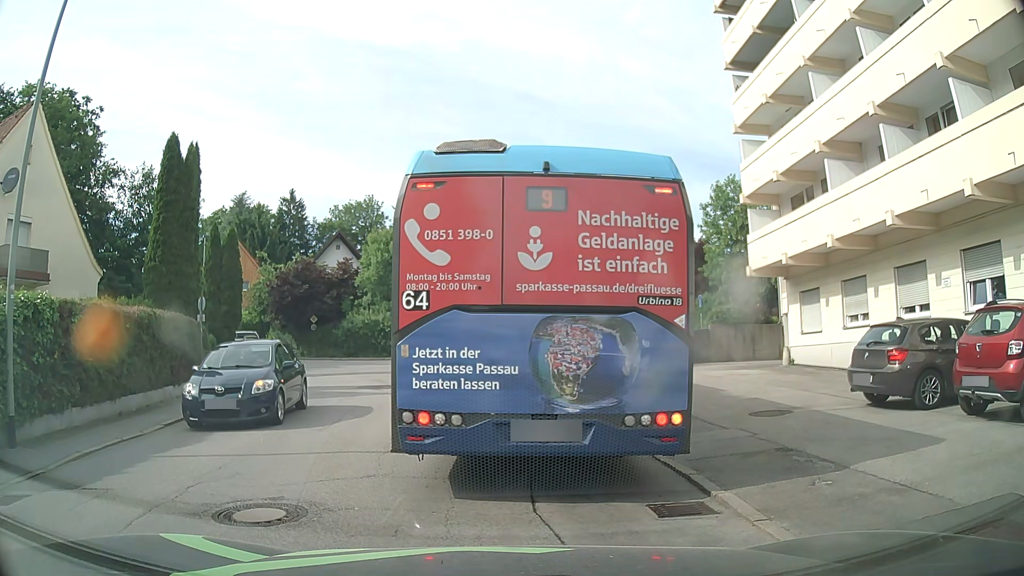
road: residential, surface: asphalt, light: Day
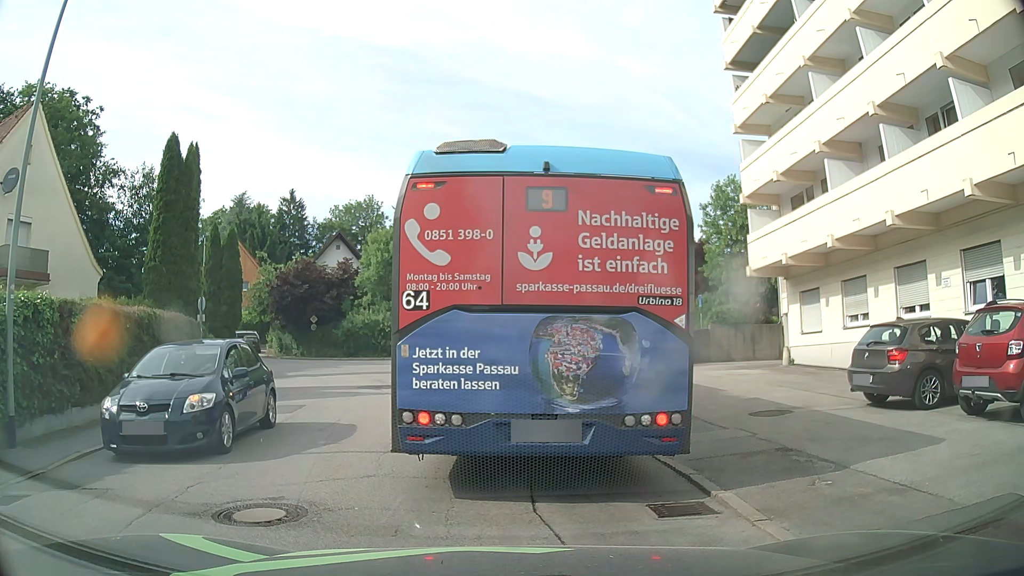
(0.0, 0.0) m; 0°
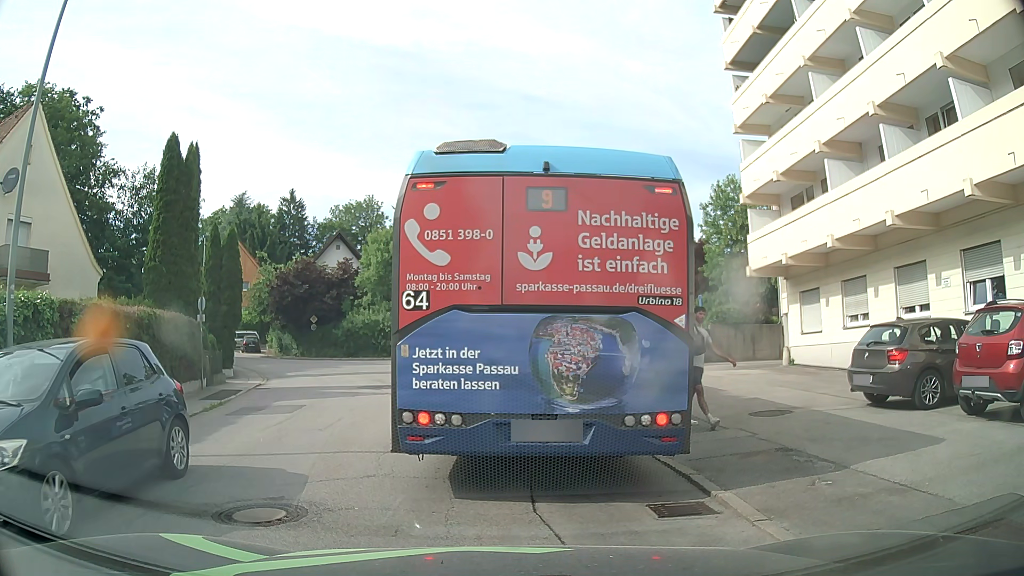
(0.0, 0.0) m; 0°
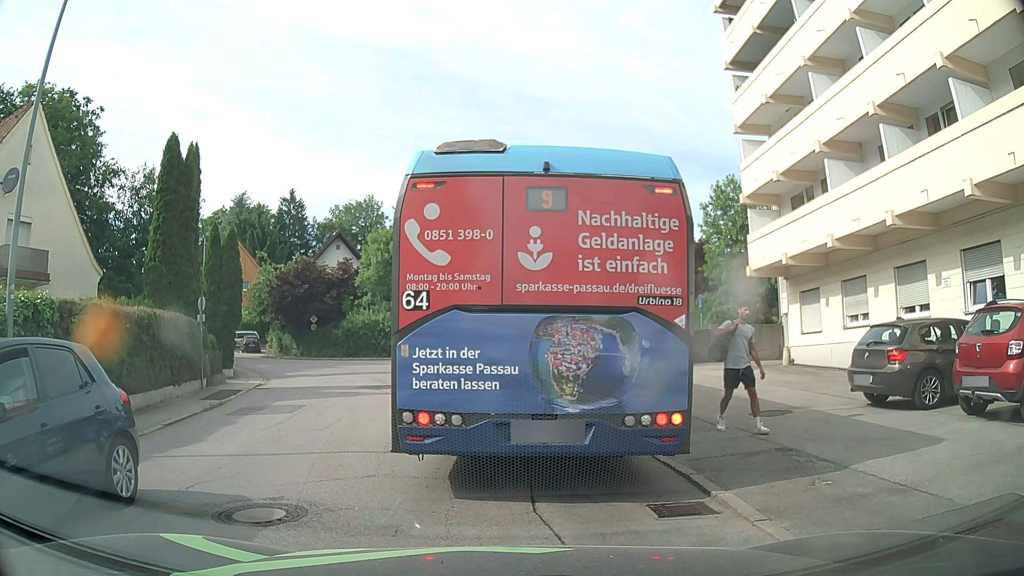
(0.0, 0.0) m; 0°
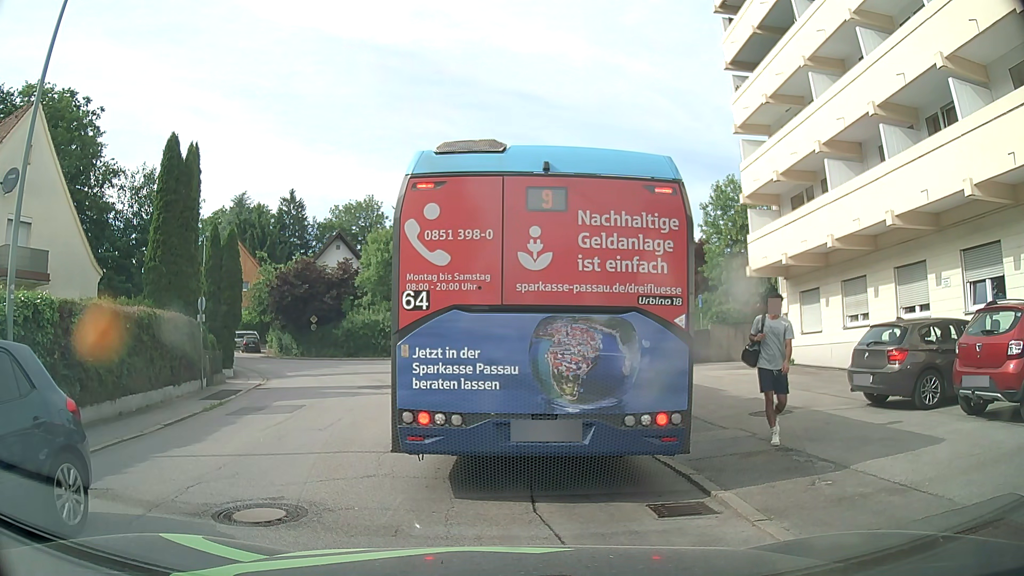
(0.0, 0.0) m; 0°
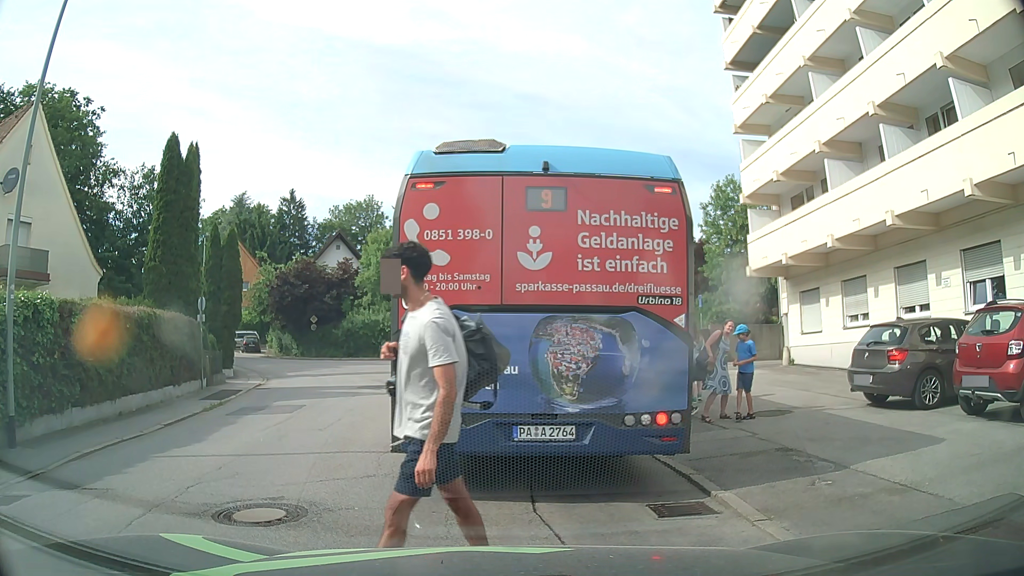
(0.0, 0.0) m; 0°
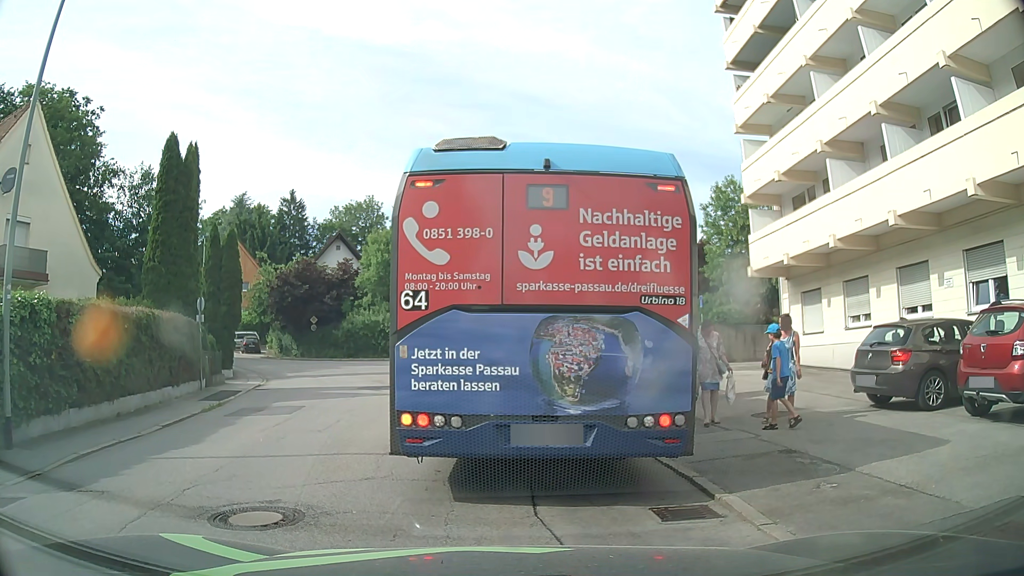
(0.0, +0.1) m; 0°
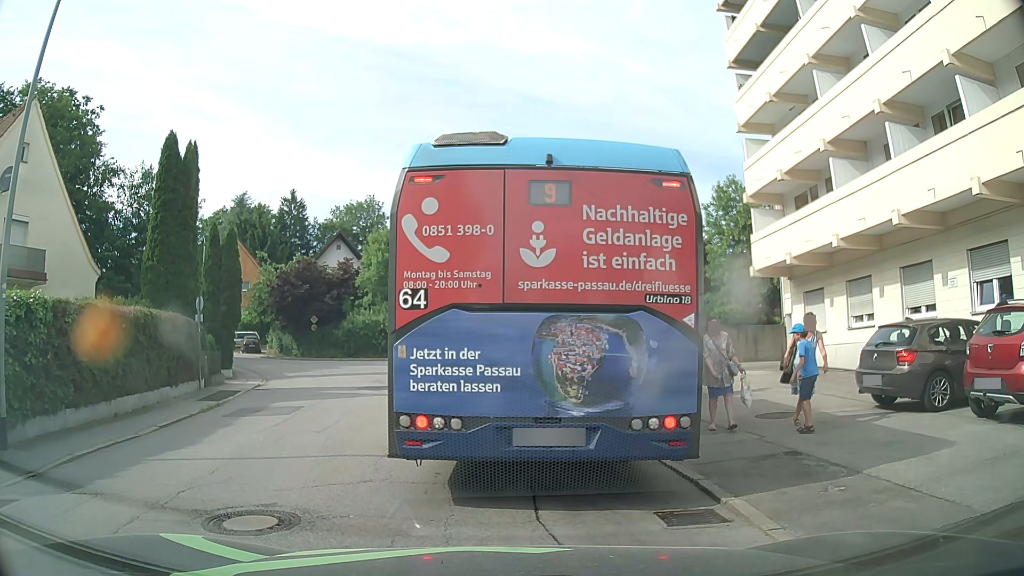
(0.0, +0.1) m; 0°
